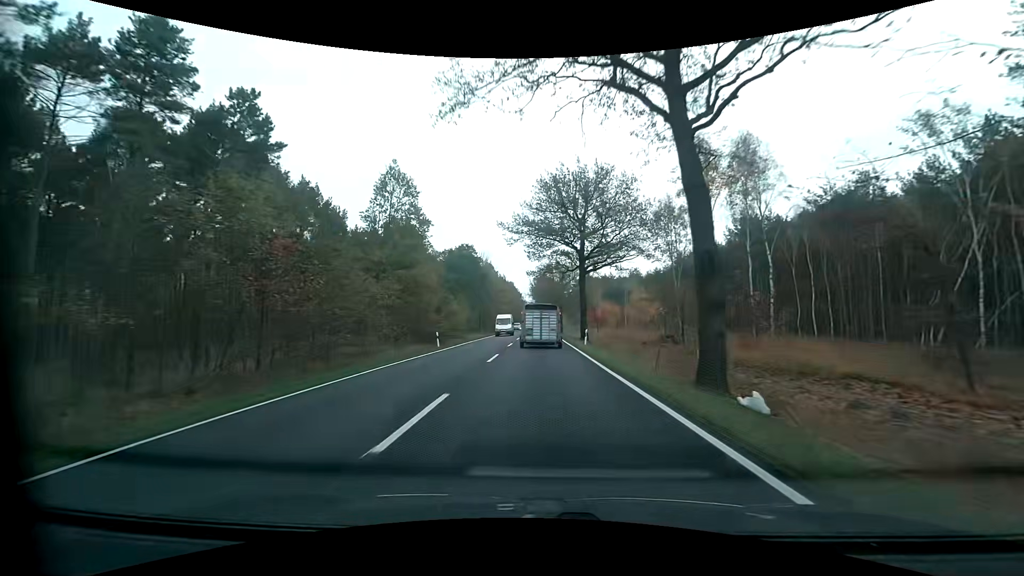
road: primary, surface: asphalt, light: Day
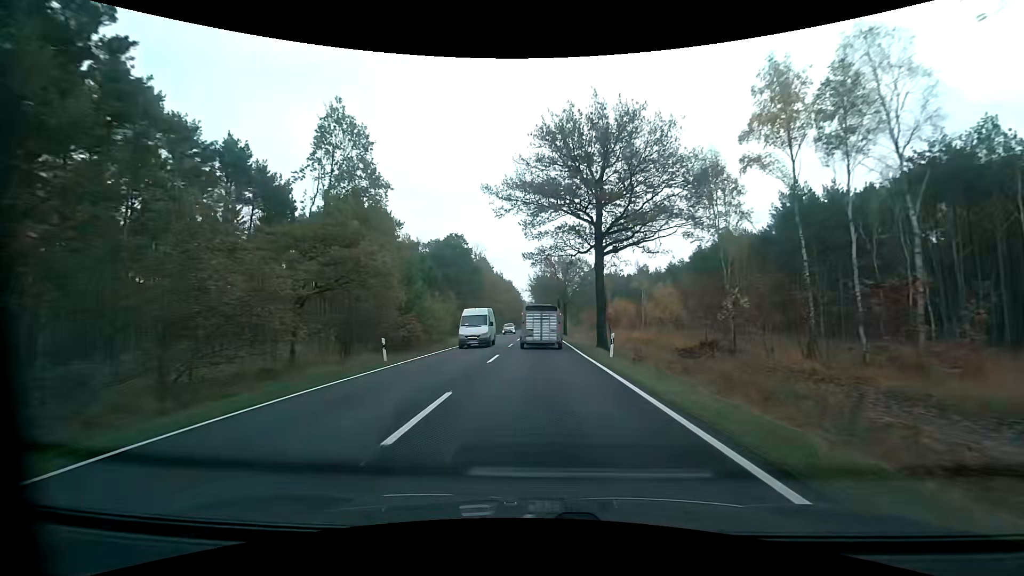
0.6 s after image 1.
(0.0, +11.7) m; 0°
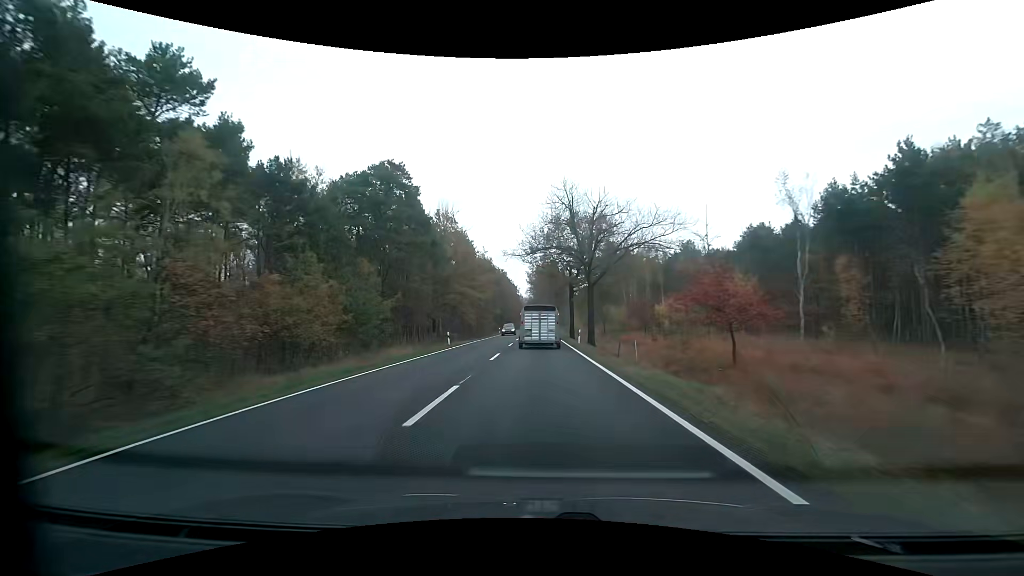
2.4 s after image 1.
(0.0, +35.3) m; -1°
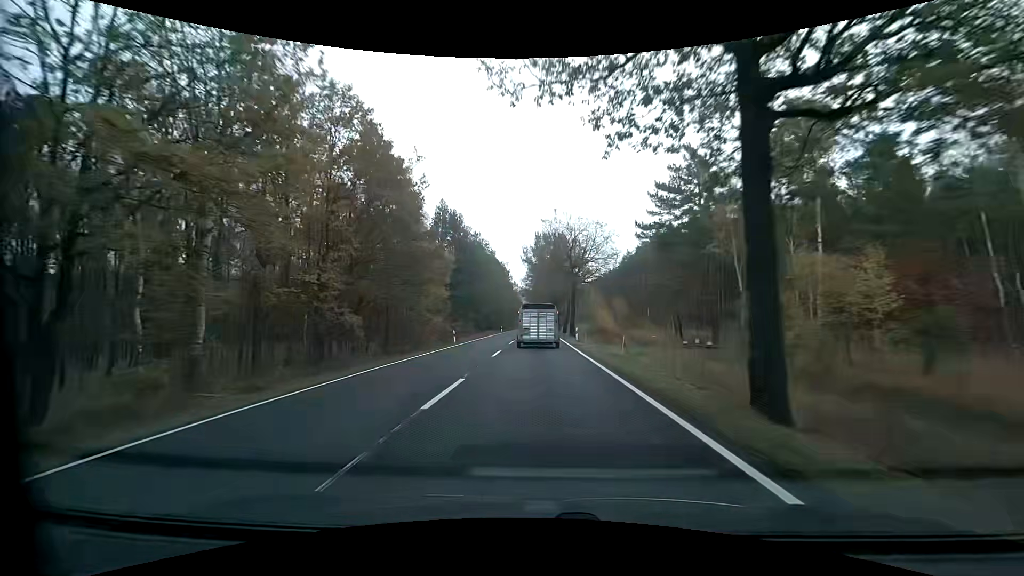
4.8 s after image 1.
(+0.4, +47.1) m; +1°
(0, +10) (0, +20) (0, +30) (0, +40) (0, +50) (0, +60) (0, +70) (-1, +80) (-1, +90) (-1, +100) m
